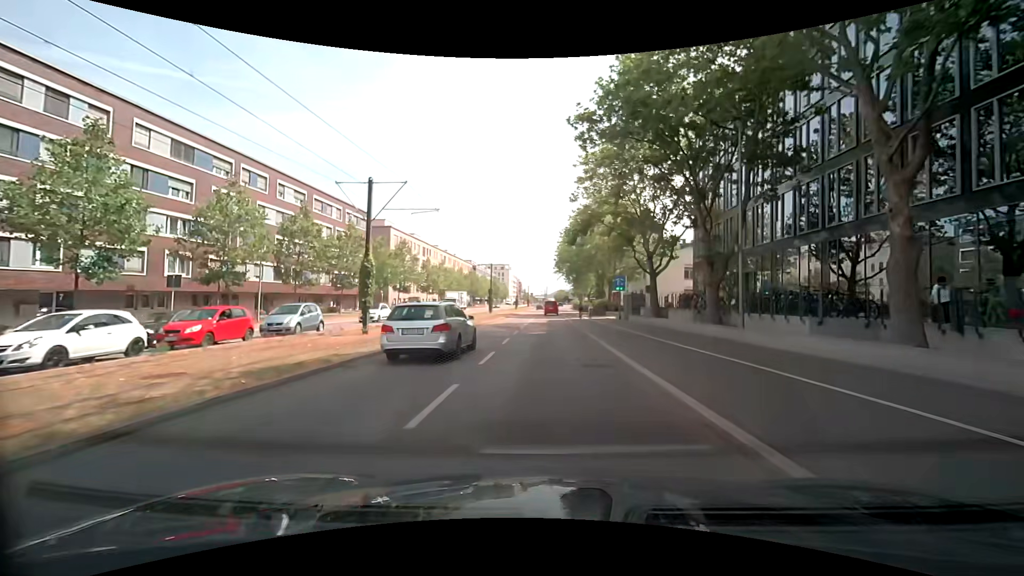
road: secondary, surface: asphalt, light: Day
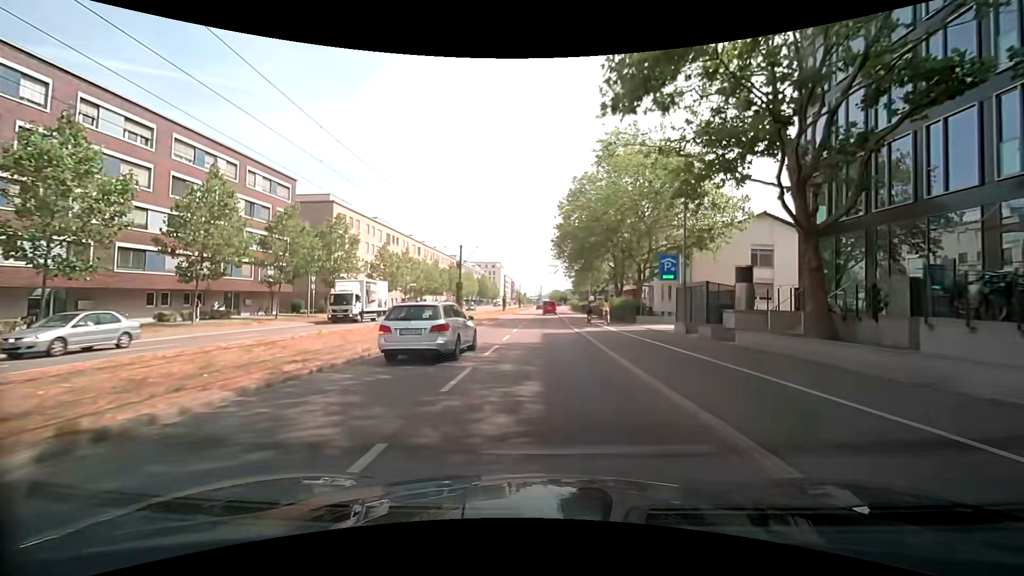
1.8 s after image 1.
(+0.1, +21.8) m; 0°
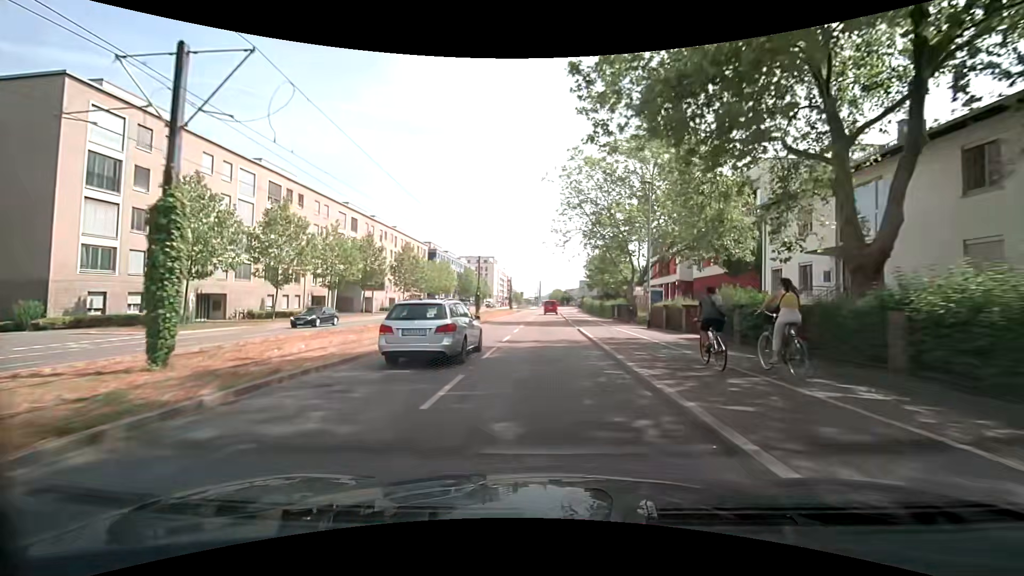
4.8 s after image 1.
(+0.3, +37.6) m; 0°
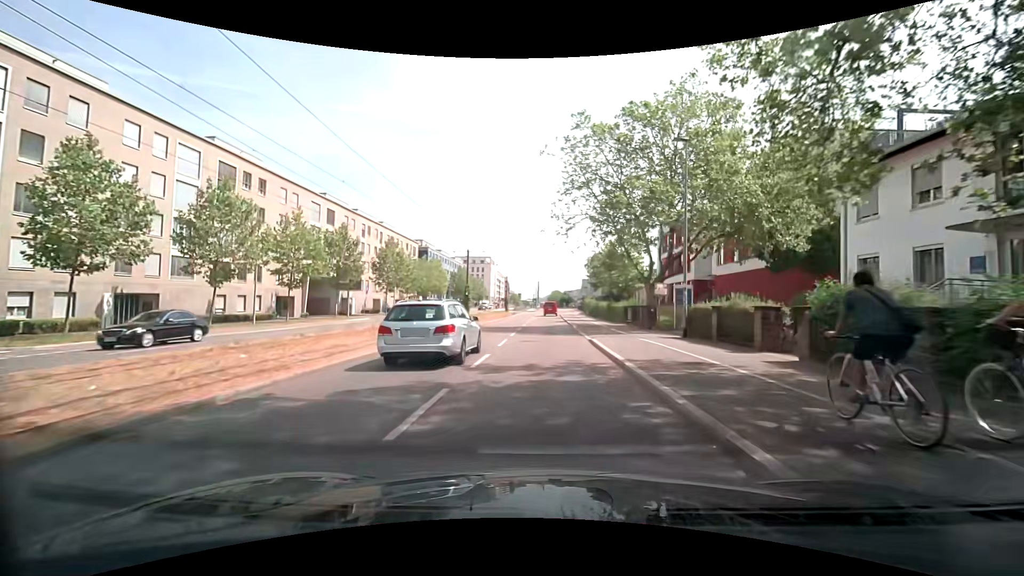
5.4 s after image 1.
(0.0, +7.5) m; 0°
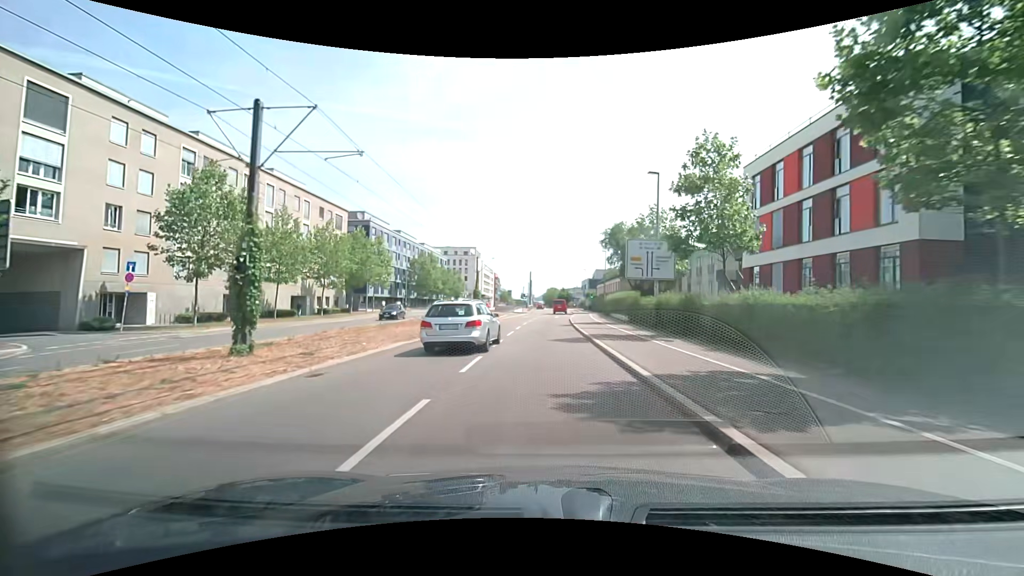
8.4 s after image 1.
(+0.4, +37.1) m; +1°
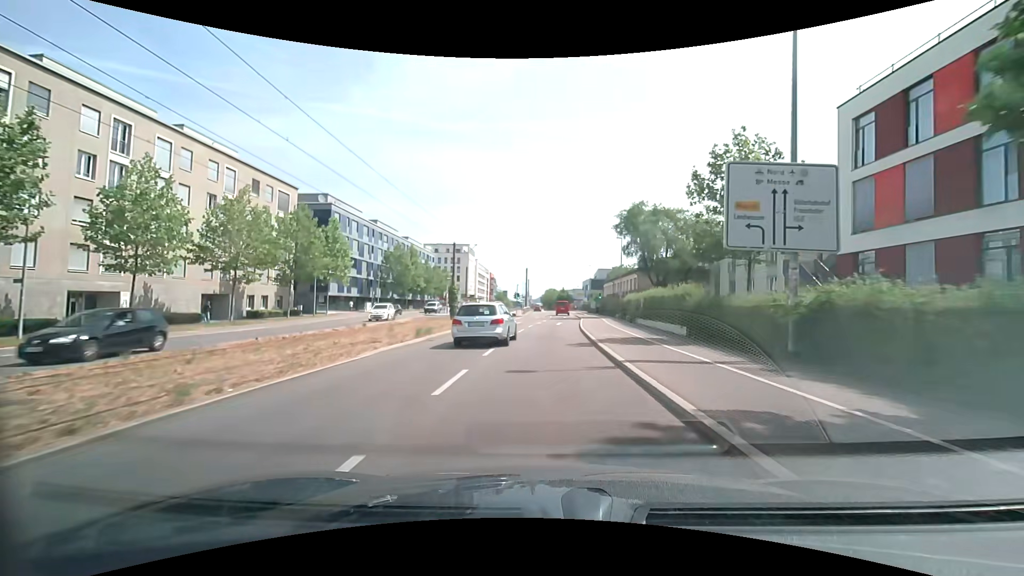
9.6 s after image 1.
(-0.1, +14.6) m; -1°
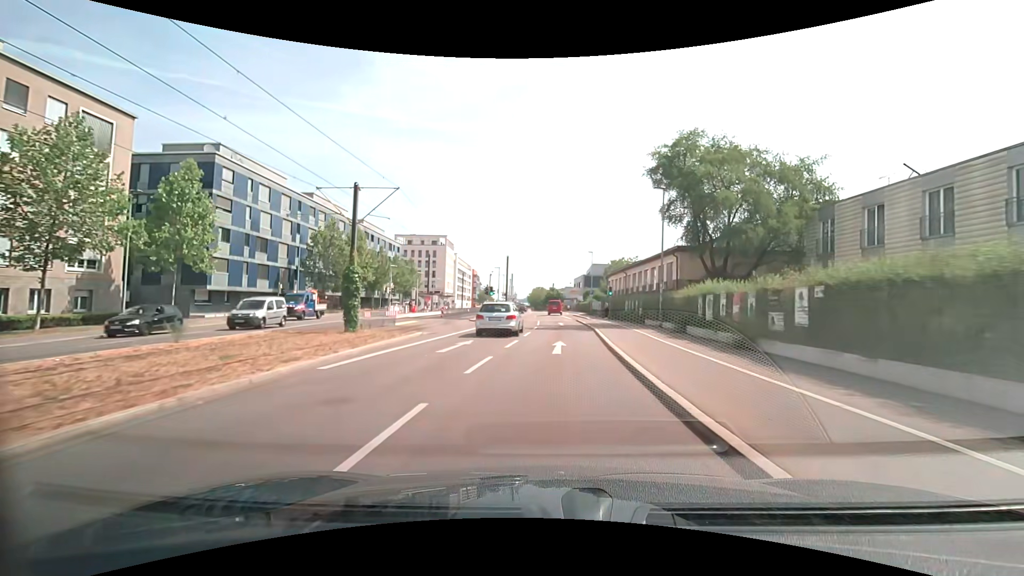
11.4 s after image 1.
(+0.3, +21.9) m; +2°
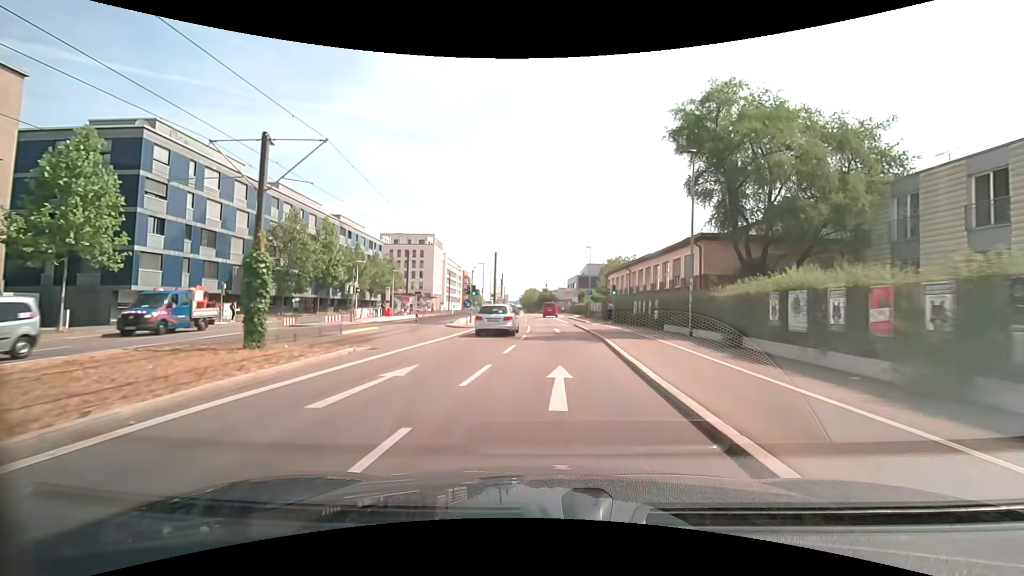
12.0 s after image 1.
(0.0, +7.3) m; 0°
(0, +10) (0, +20) (+1, +30) (+1, +40) (0, +50) (0, +60) (+1, +70) (+1, +80) (+1, +90) (+1, +100) m
